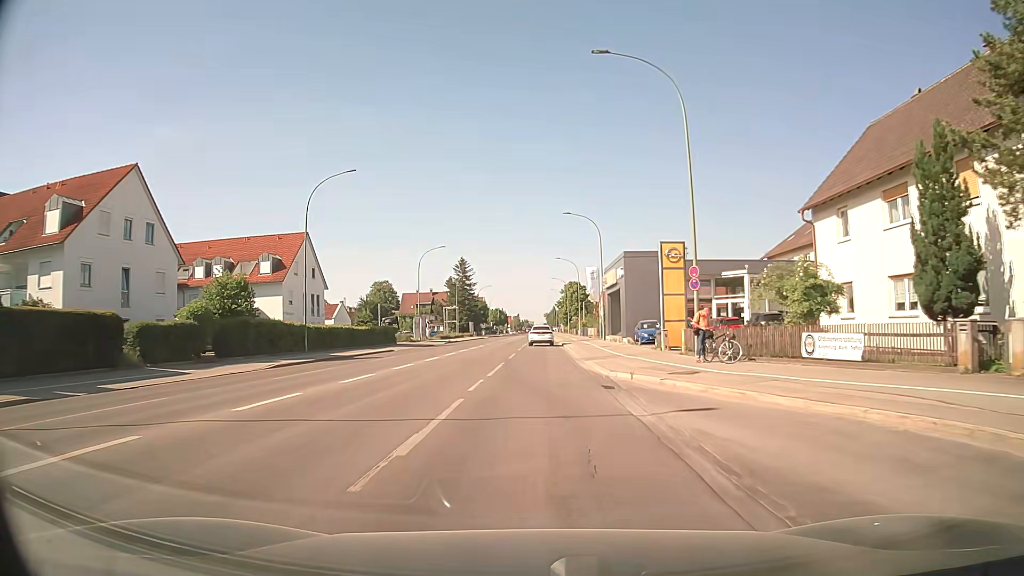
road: secondary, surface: asphalt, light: Day
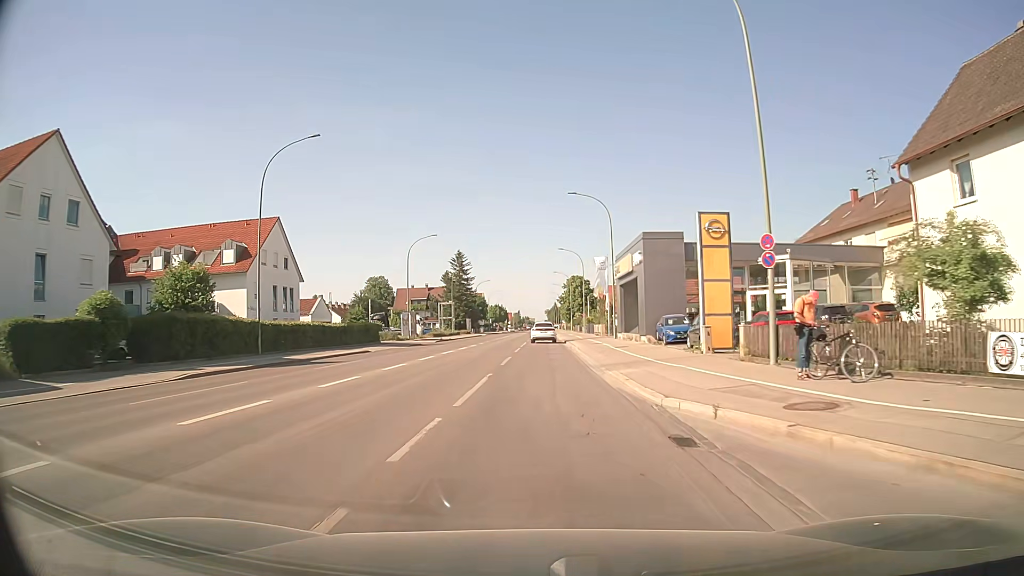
(0.0, +8.1) m; 0°
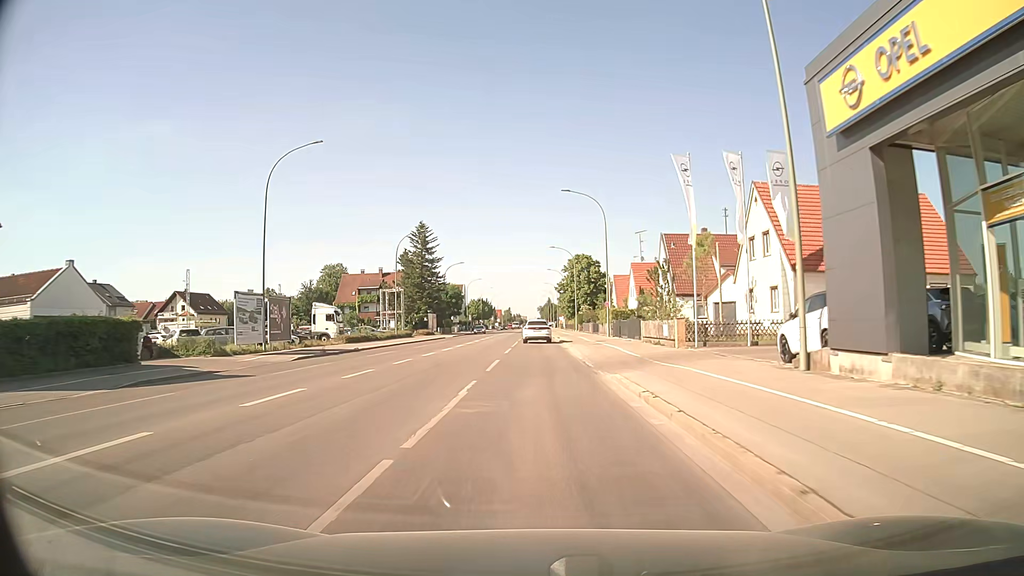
(+0.4, +40.4) m; 0°
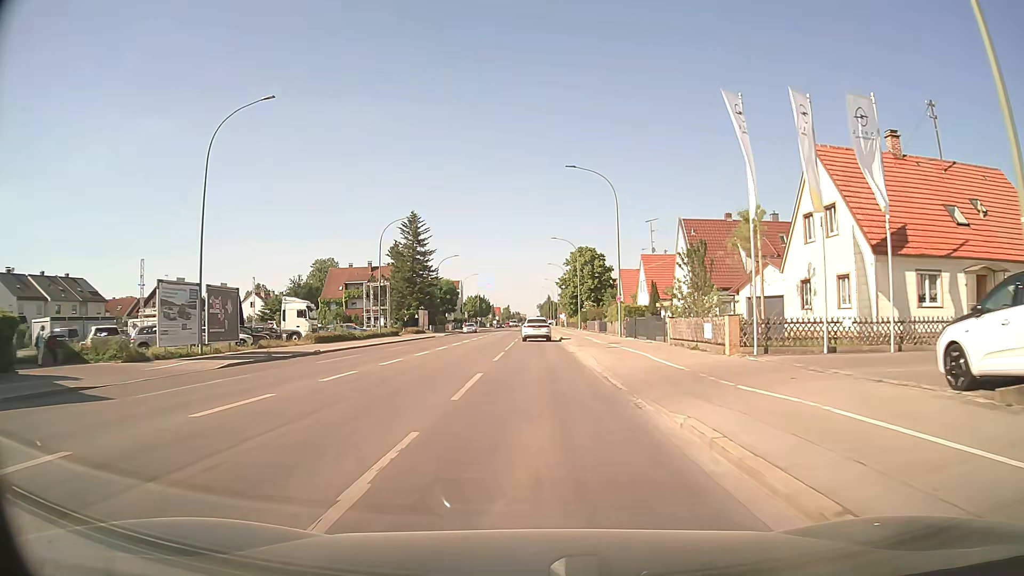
(0.0, +7.7) m; 0°
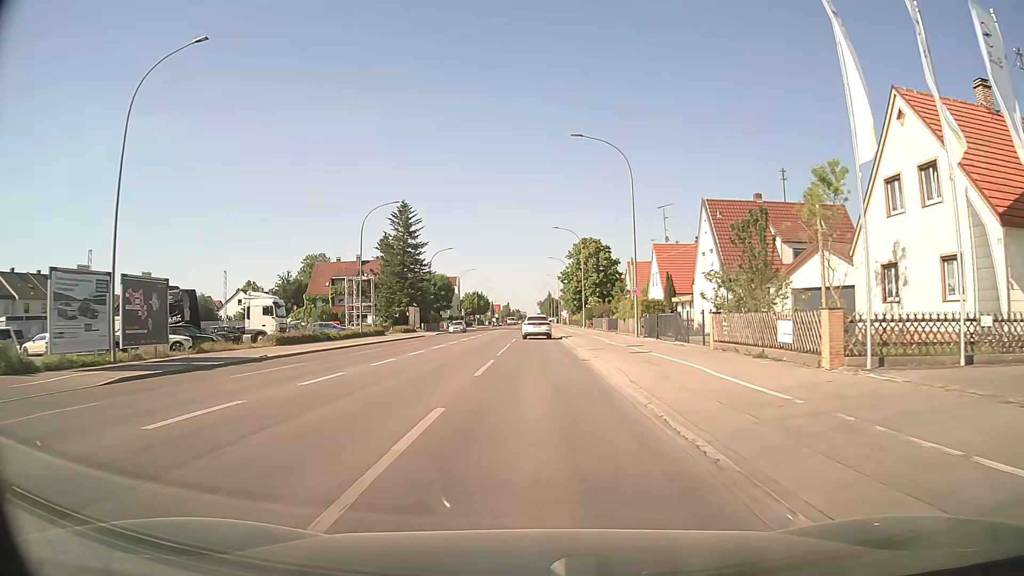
(0.0, +7.3) m; 0°
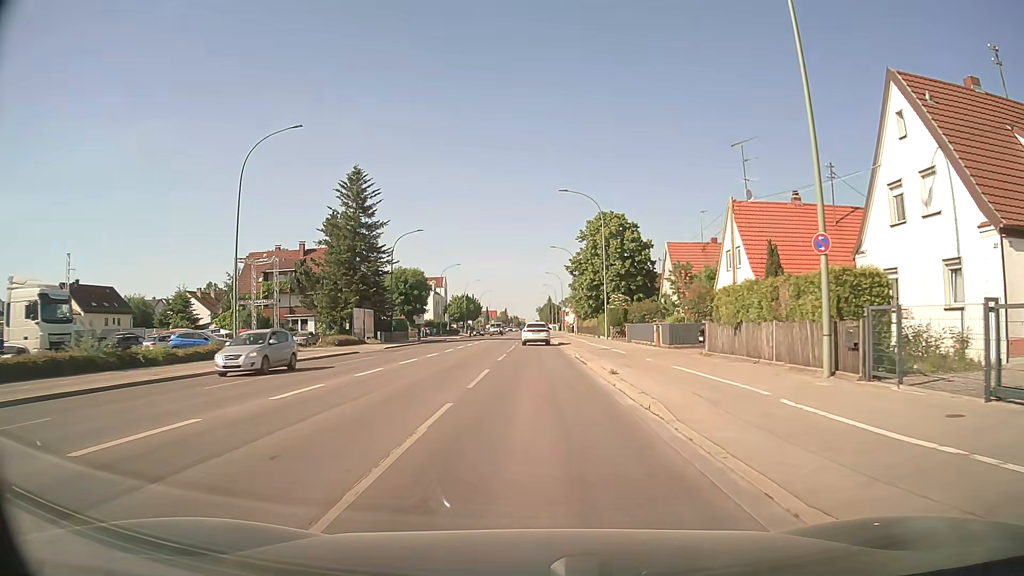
(-0.1, +25.7) m; 0°
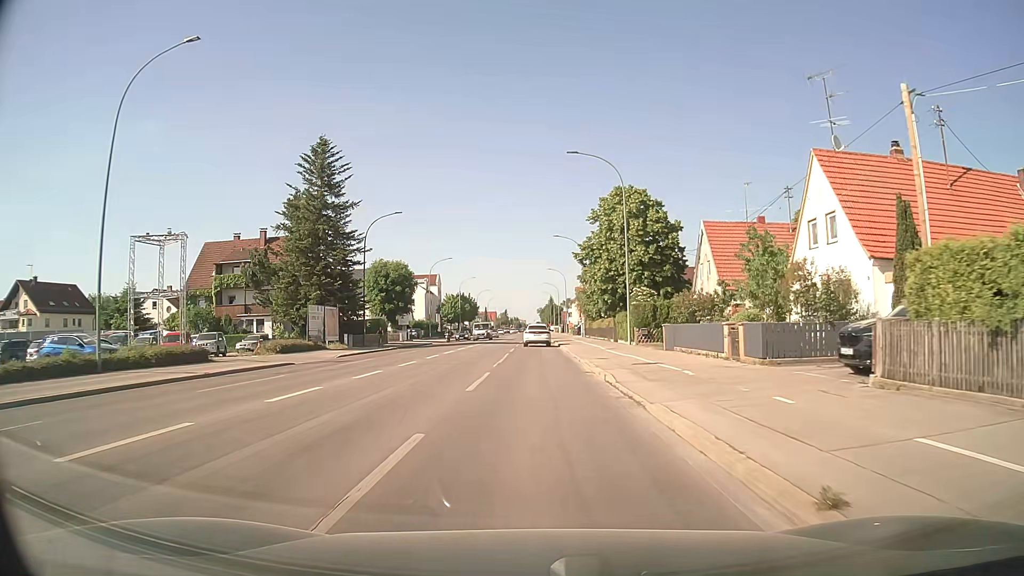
(-0.1, +12.6) m; 0°
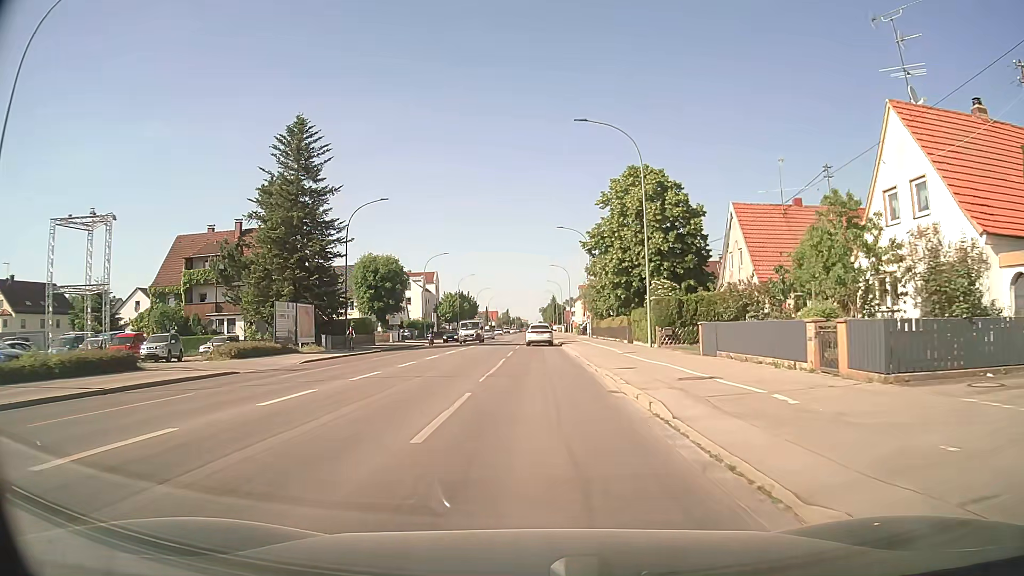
(0.0, +6.7) m; 0°
(0, +10) (0, +20) (0, +30) (0, +40) (0, +50) (0, +60) (0, +70) (0, +80) (0, +90) (0, +100) m
